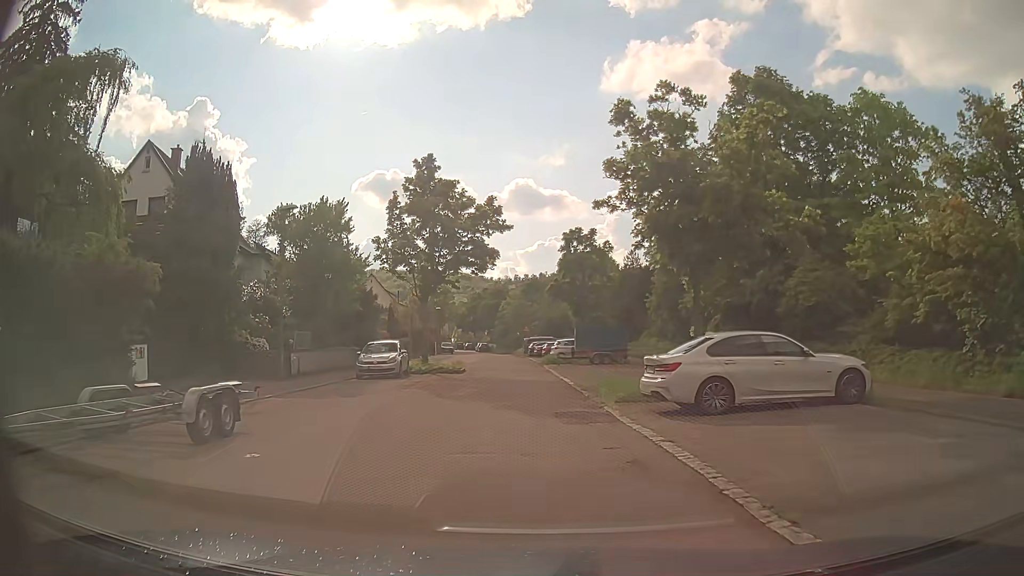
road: residential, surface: asphalt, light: Day
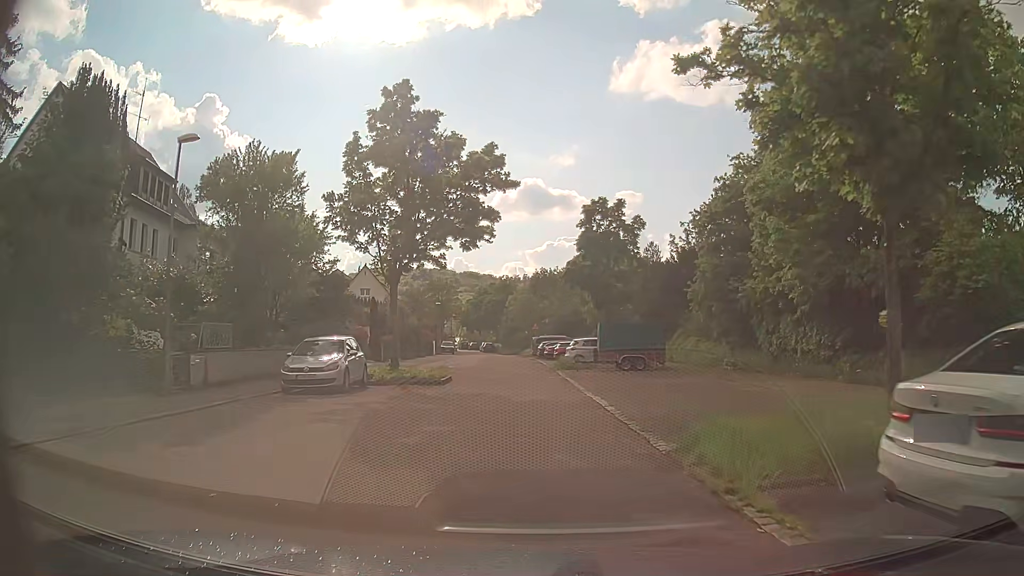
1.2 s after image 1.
(0.0, +9.0) m; +1°
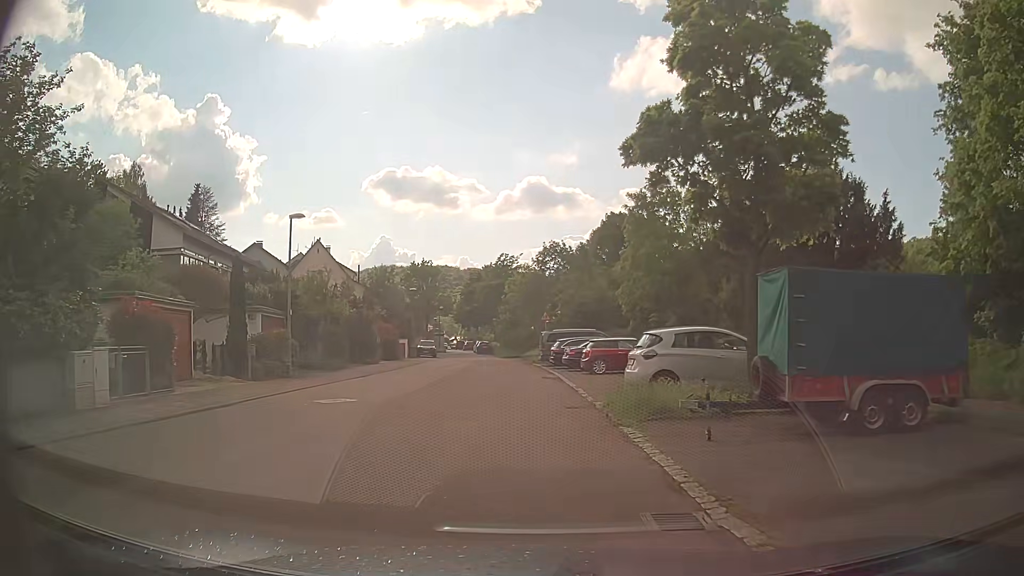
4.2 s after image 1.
(-0.5, +22.5) m; -2°
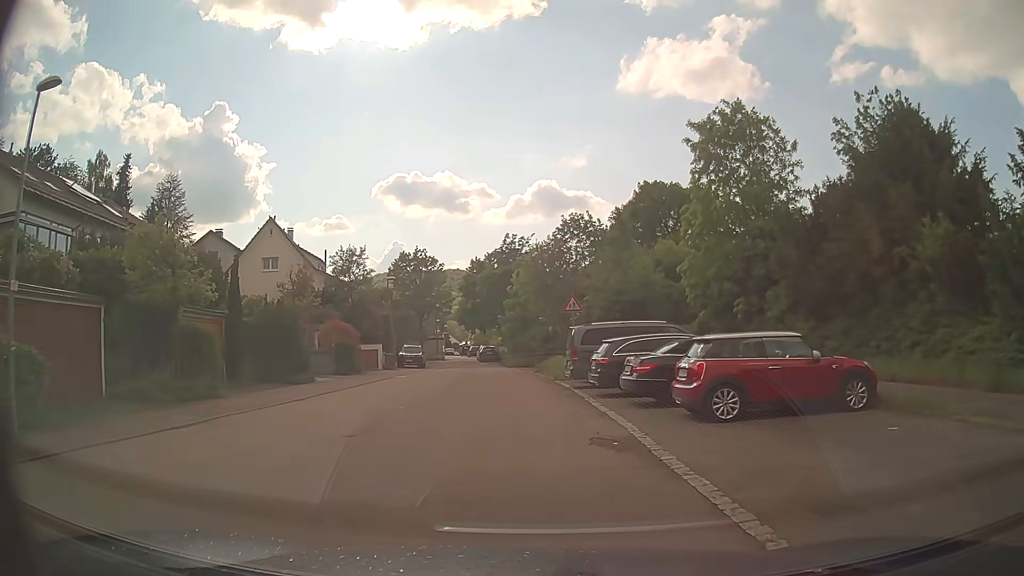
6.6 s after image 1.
(-0.2, +15.8) m; -2°
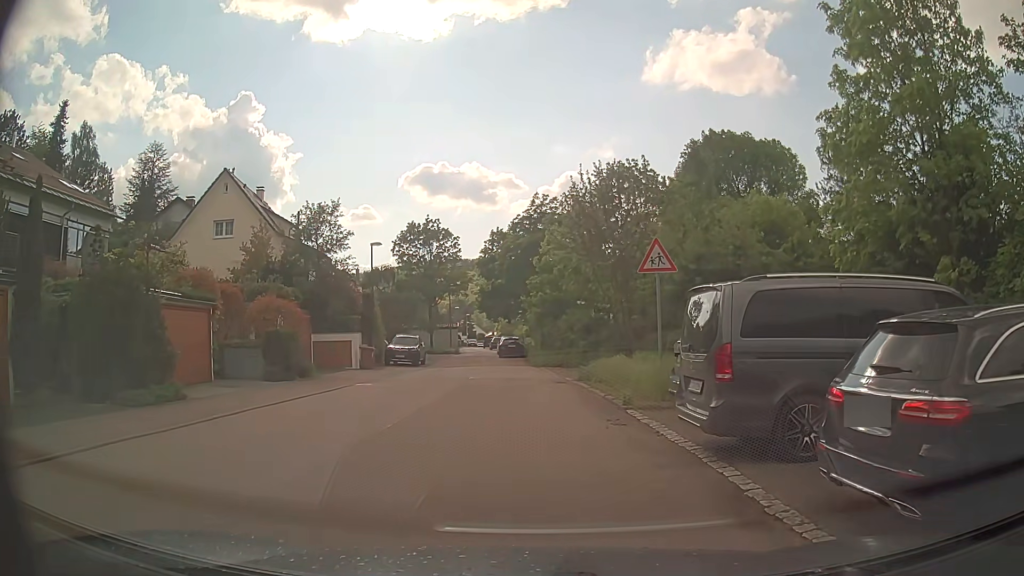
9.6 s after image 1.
(-0.1, +12.7) m; -3°
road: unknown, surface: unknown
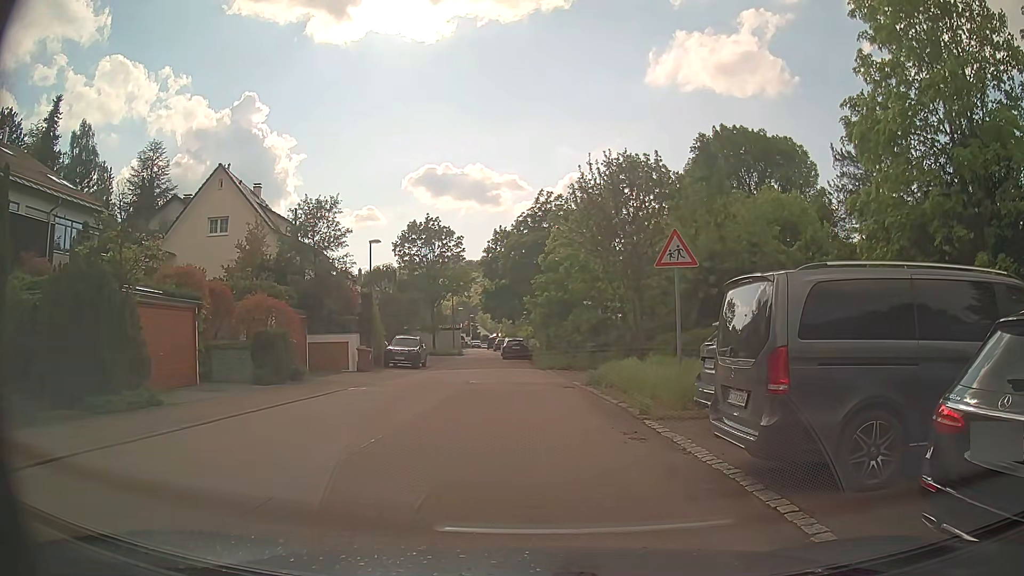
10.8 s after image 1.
(0.0, +1.3) m; -2°
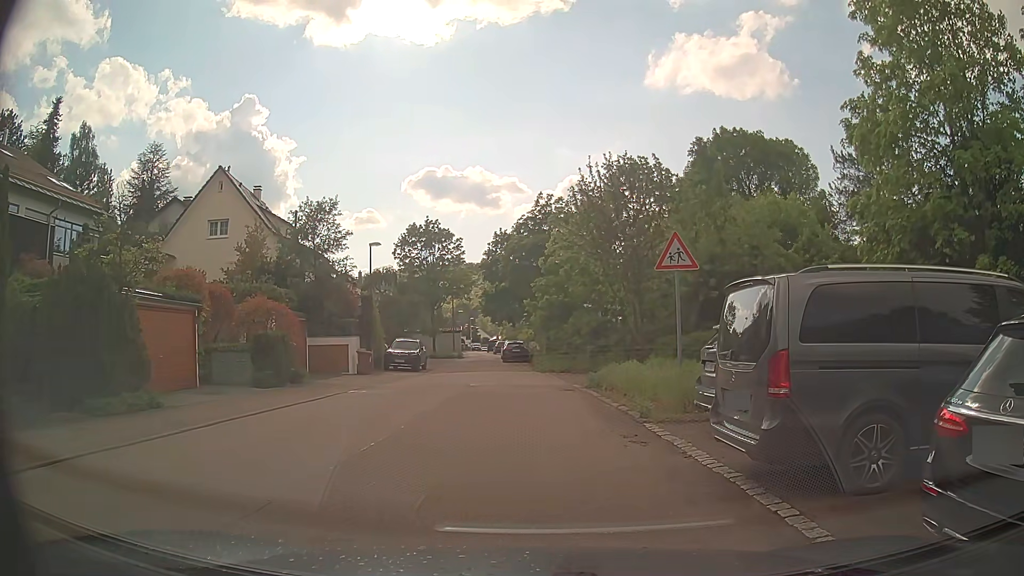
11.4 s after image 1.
(0.0, +0.1) m; 0°
